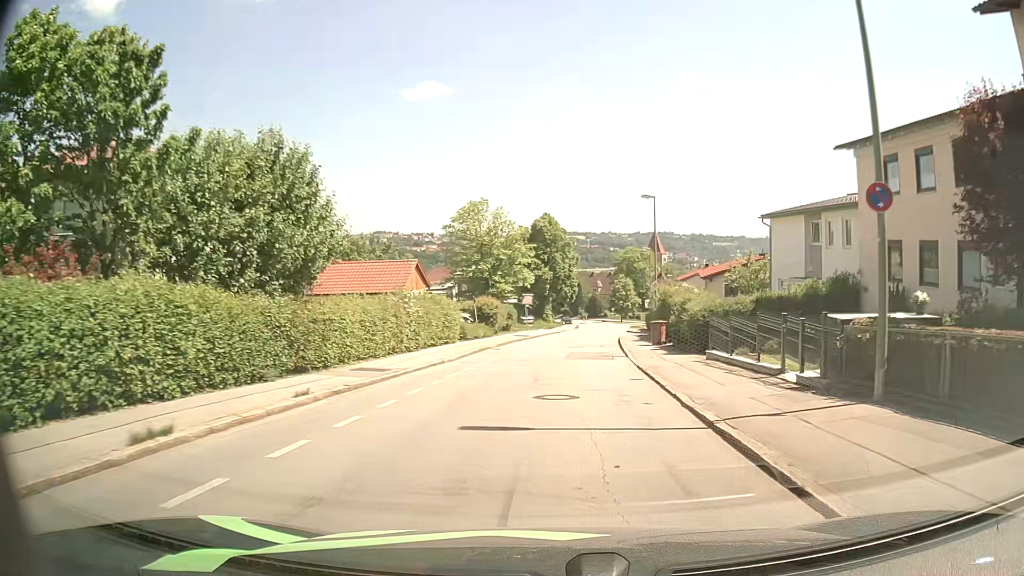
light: Day
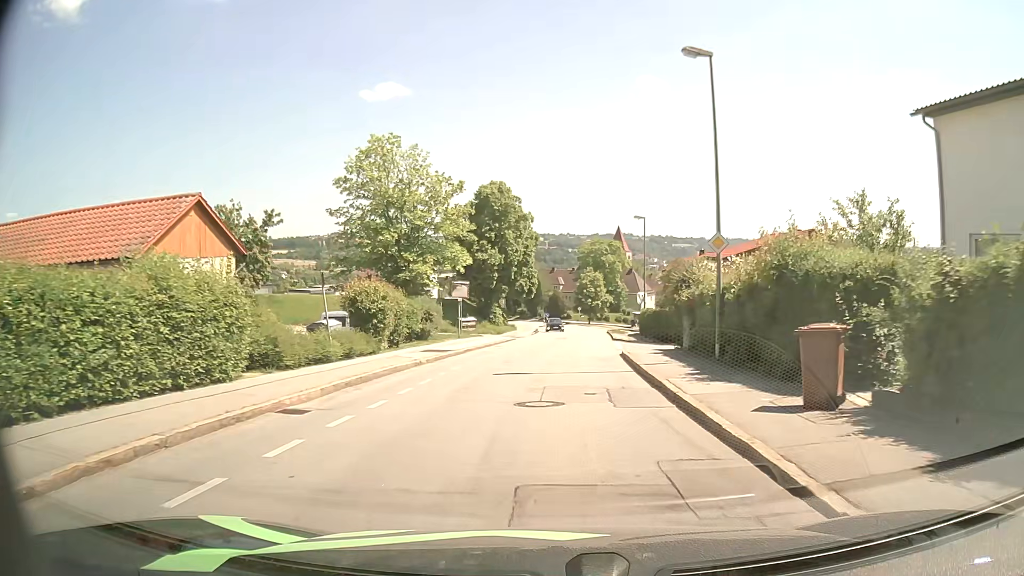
(+0.9, +21.6) m; +4°
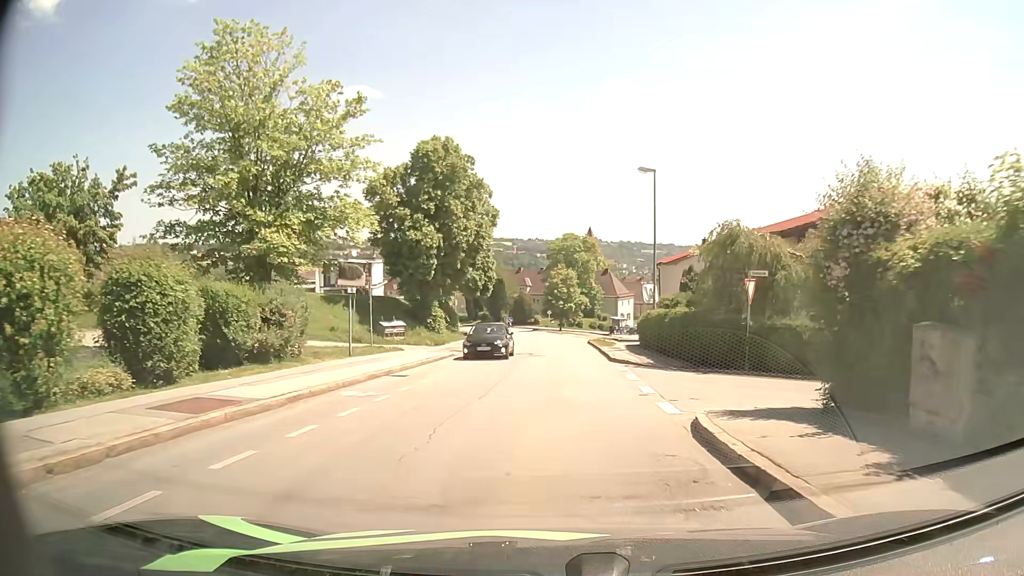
(+0.4, +16.4) m; +2°
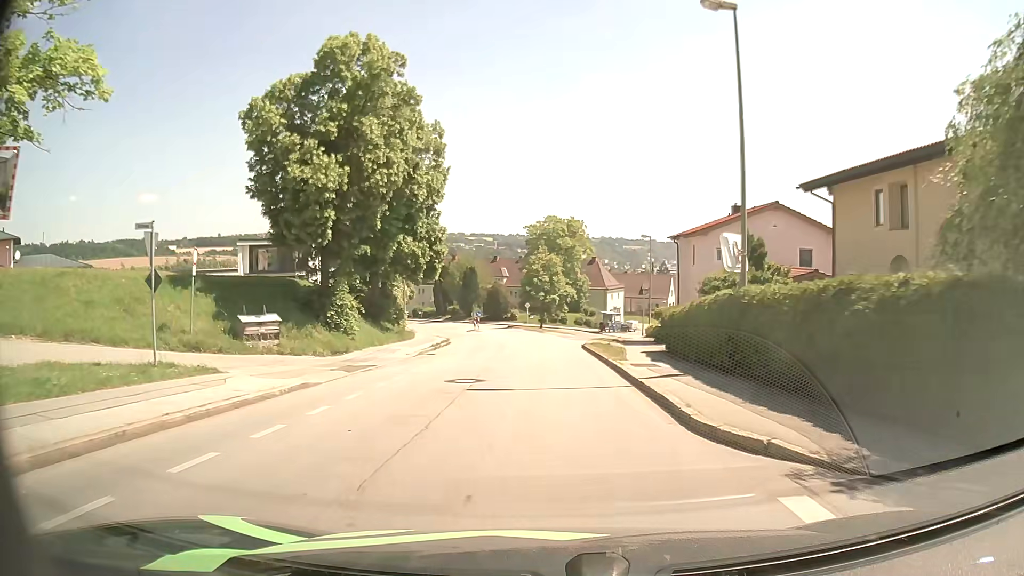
(+0.4, +16.3) m; +2°
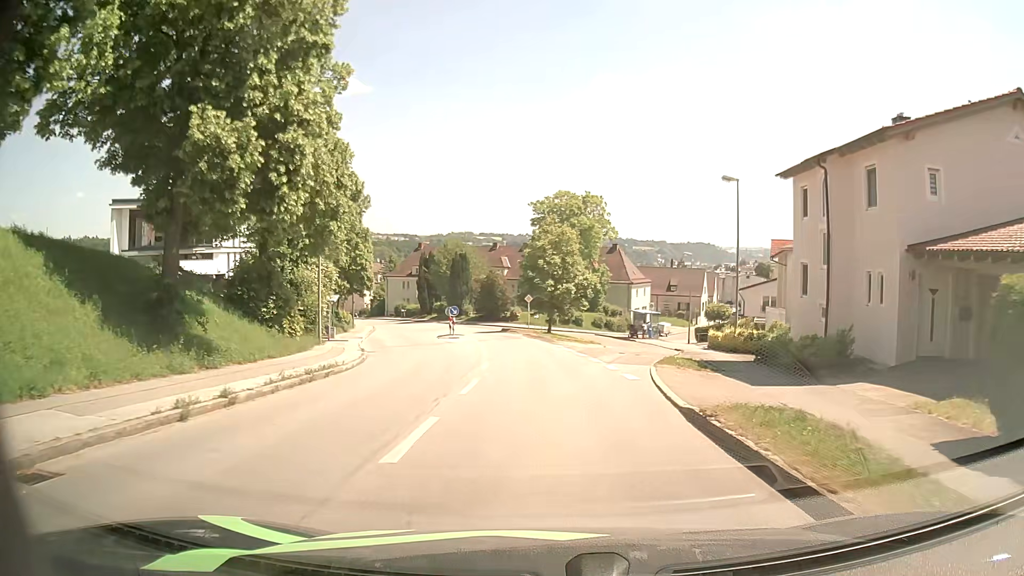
(-0.1, +22.5) m; -1°
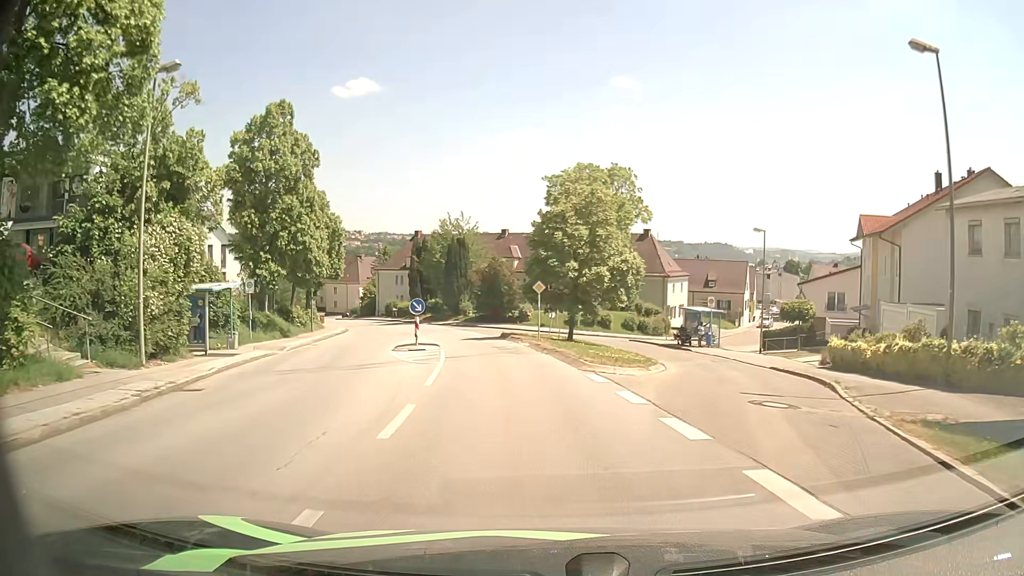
(0.0, +16.4) m; -1°
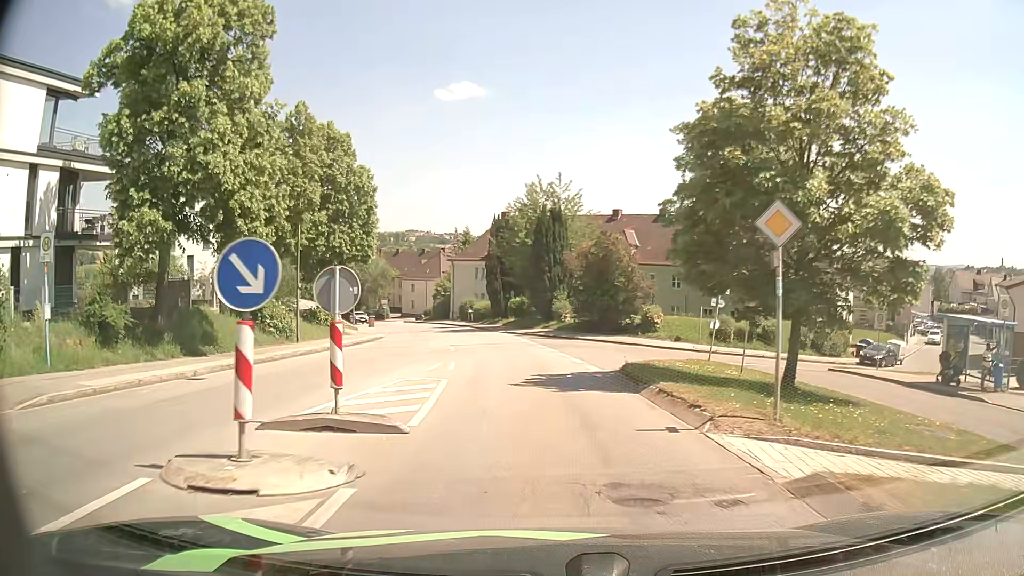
(-1.4, +21.4) m; -8°
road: residential
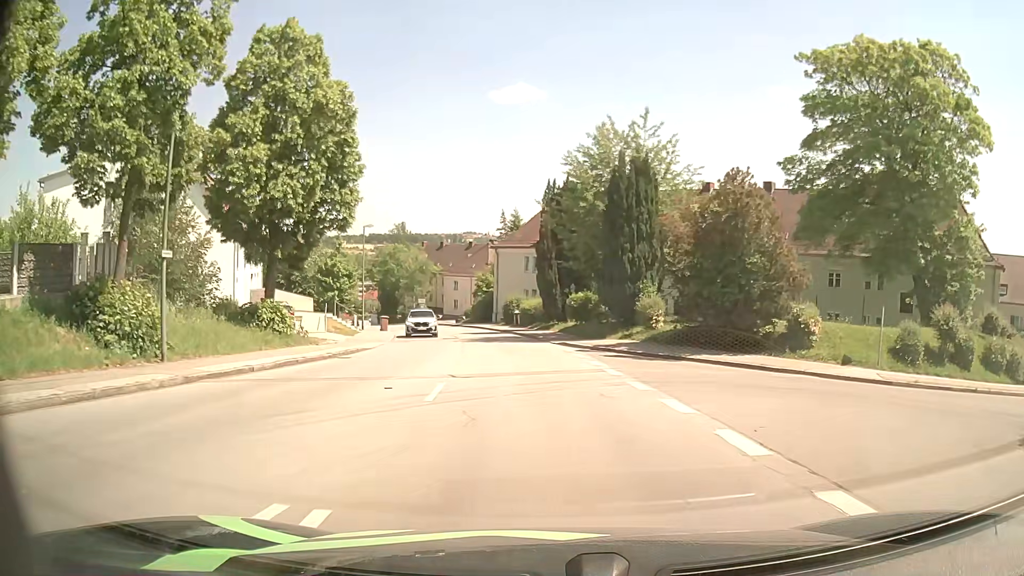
(-1.1, +16.2) m; -6°
